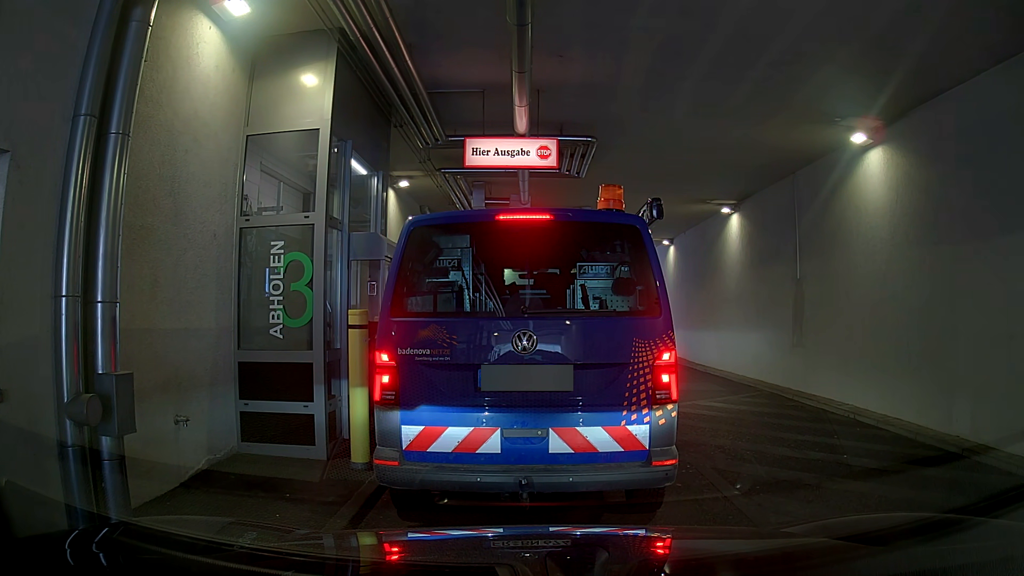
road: residential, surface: asphalt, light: Day
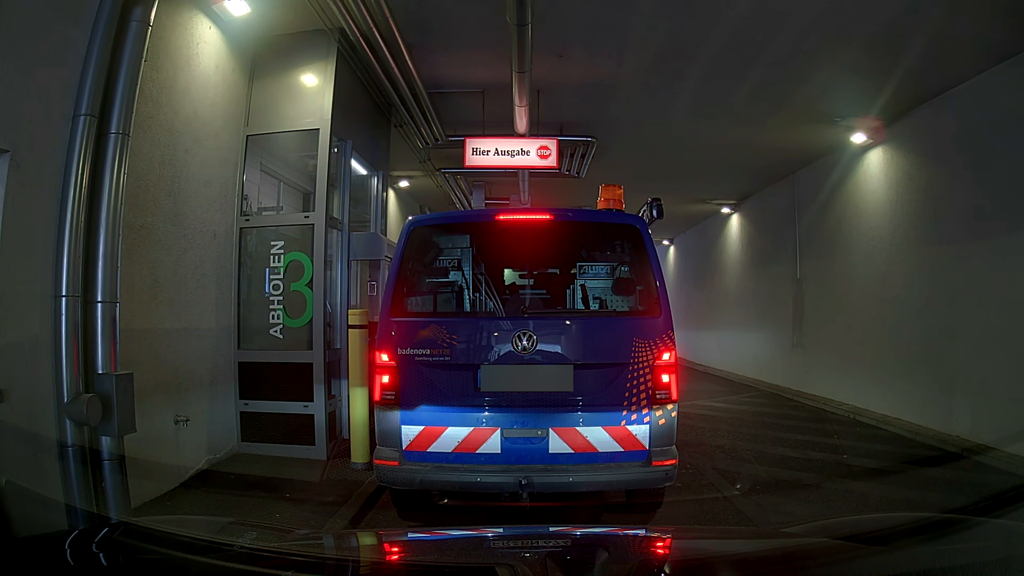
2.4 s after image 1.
(0.0, 0.0) m; 0°
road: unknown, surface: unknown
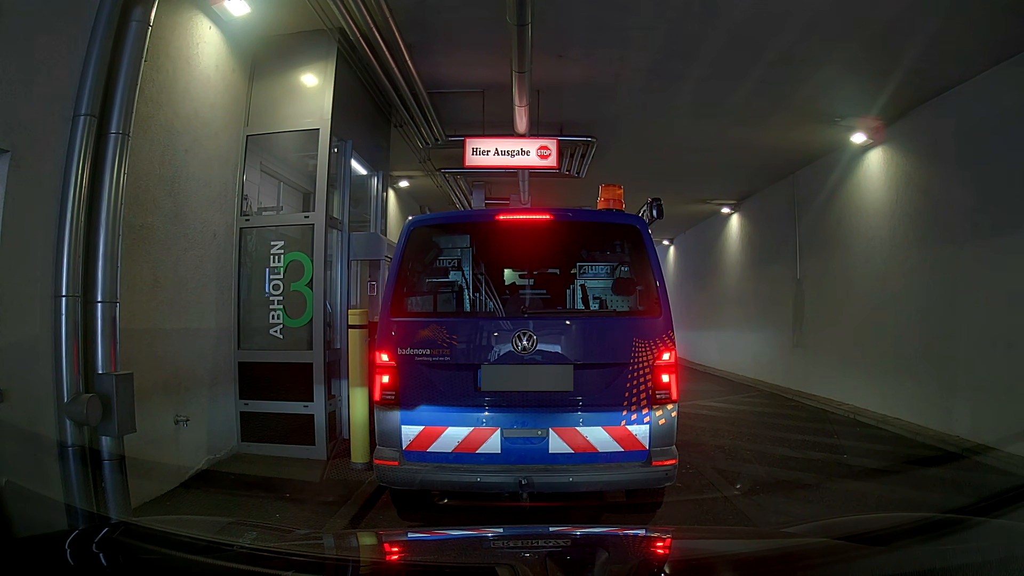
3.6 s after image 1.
(0.0, 0.0) m; 0°
